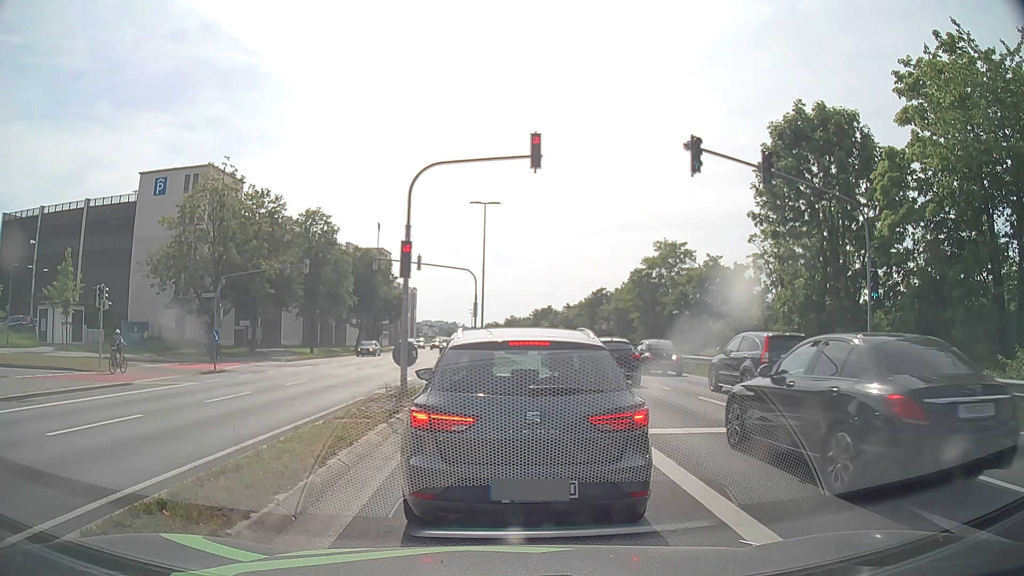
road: primary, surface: asphalt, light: Day
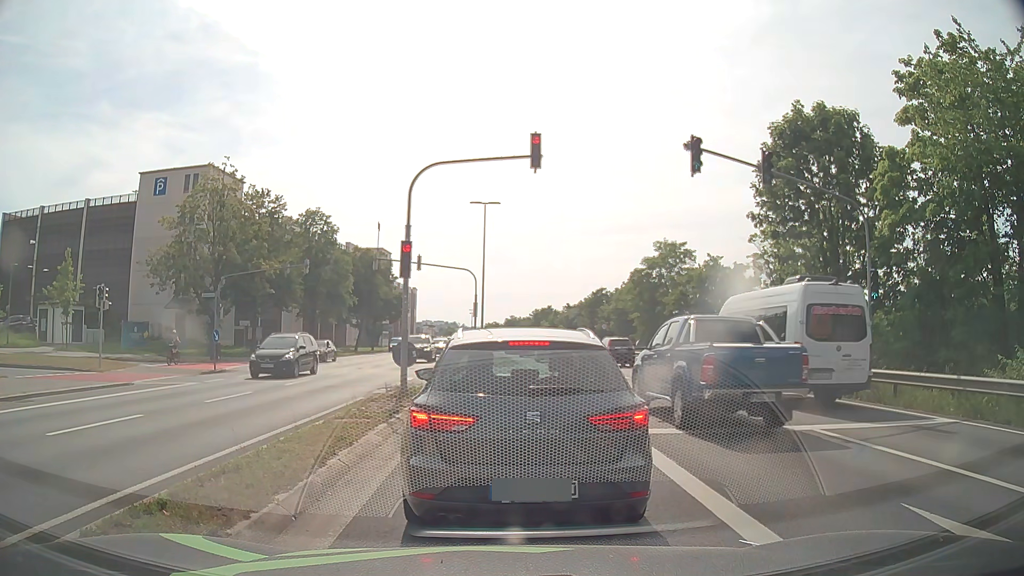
(0.0, 0.0) m; 0°
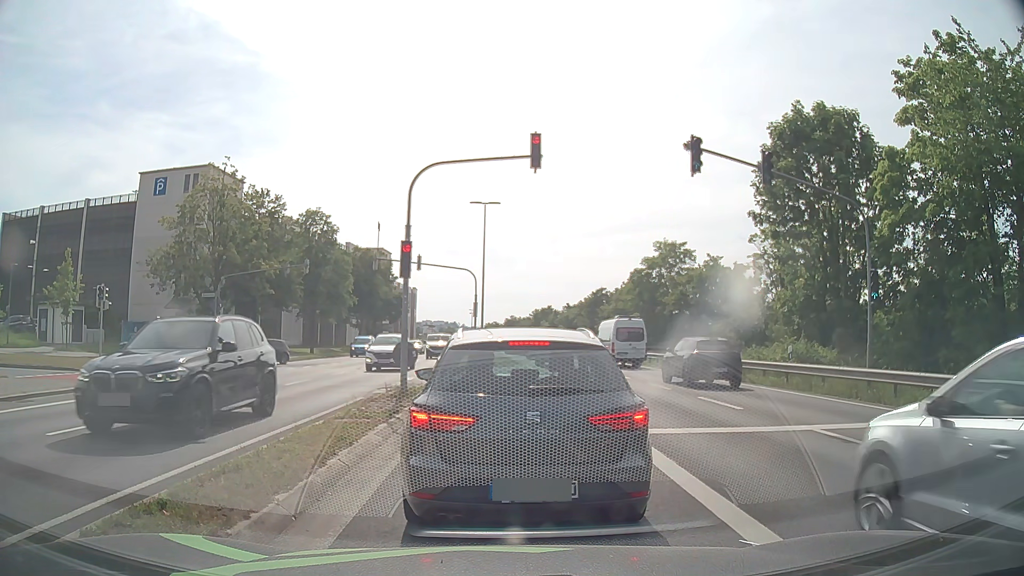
(0.0, 0.0) m; 0°
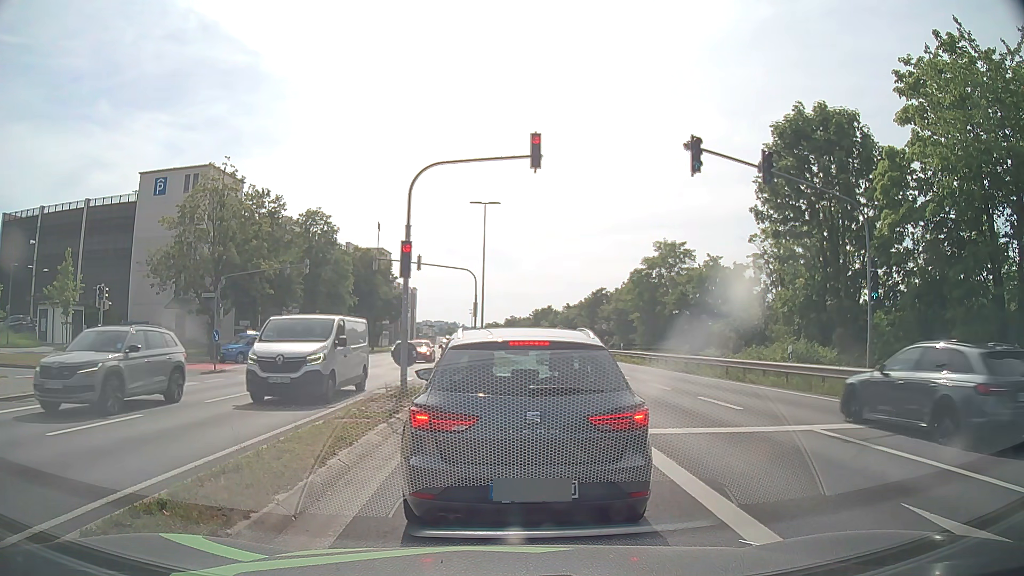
(0.0, 0.0) m; 0°
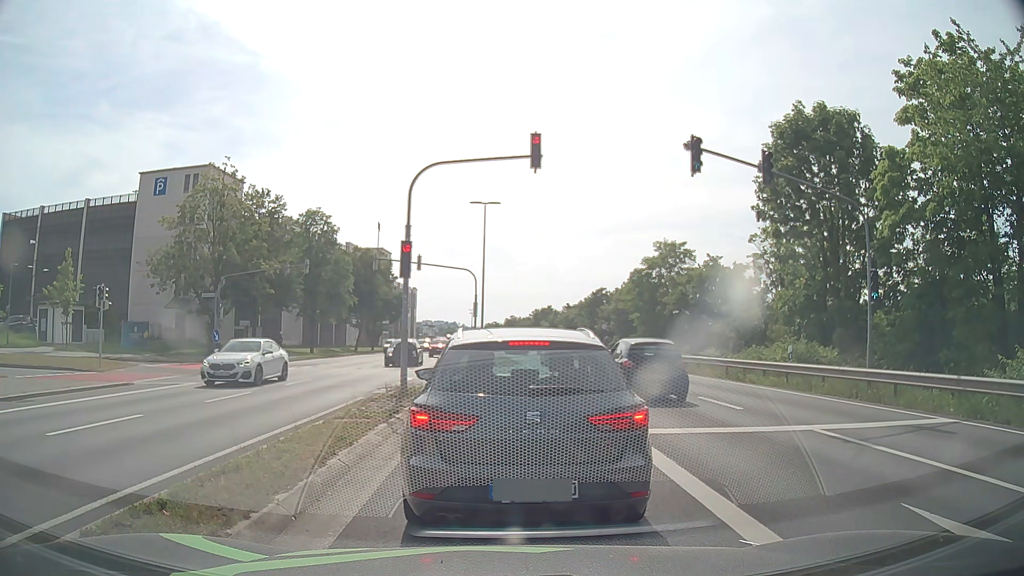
(0.0, 0.0) m; 0°
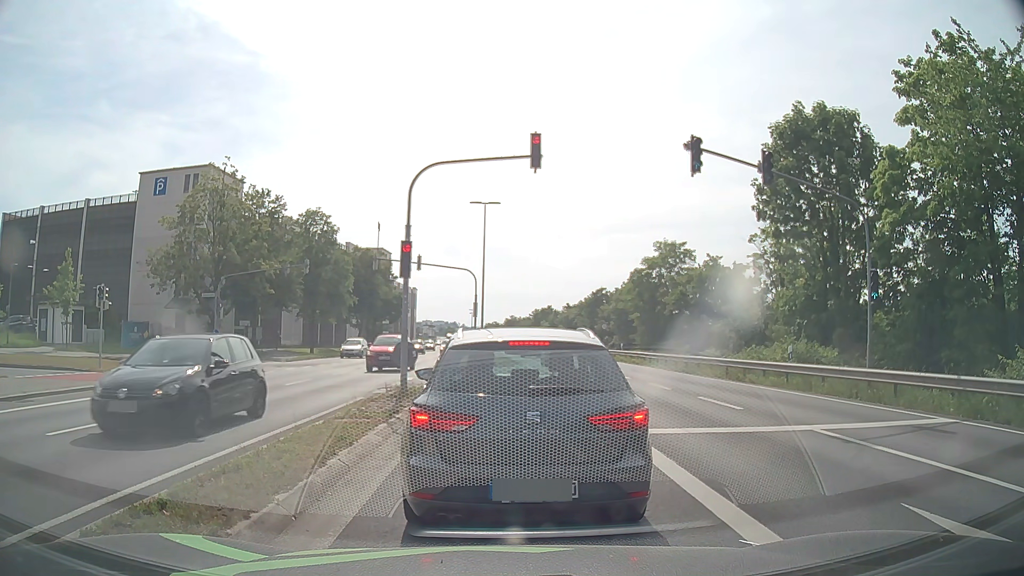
(0.0, 0.0) m; 0°
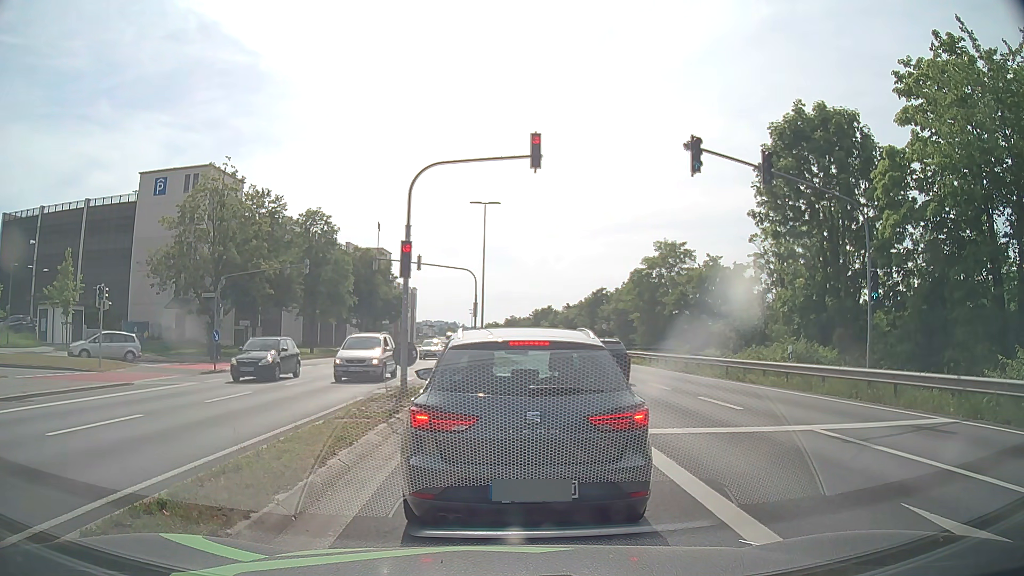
(0.0, 0.0) m; 0°
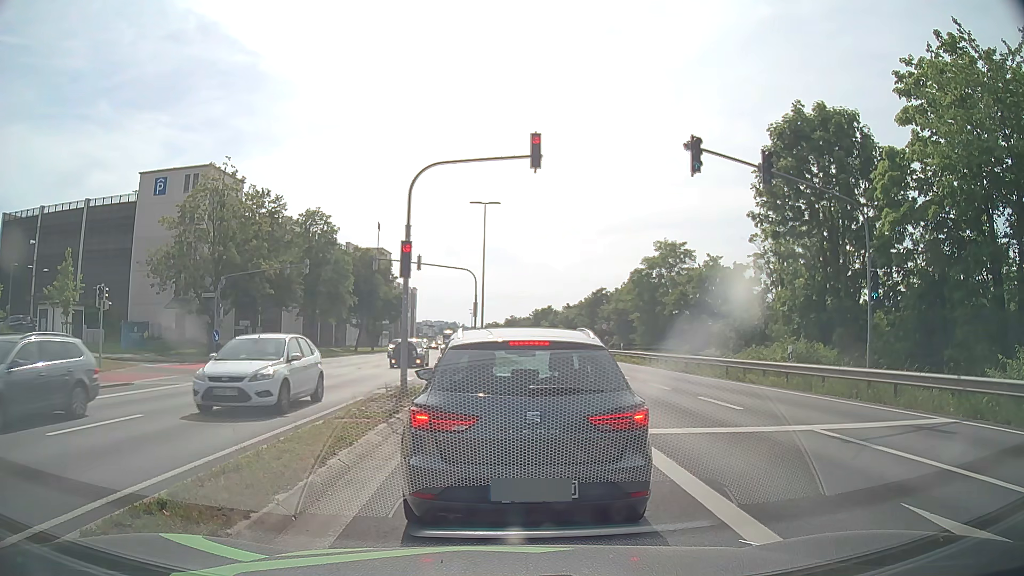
(0.0, 0.0) m; 0°
